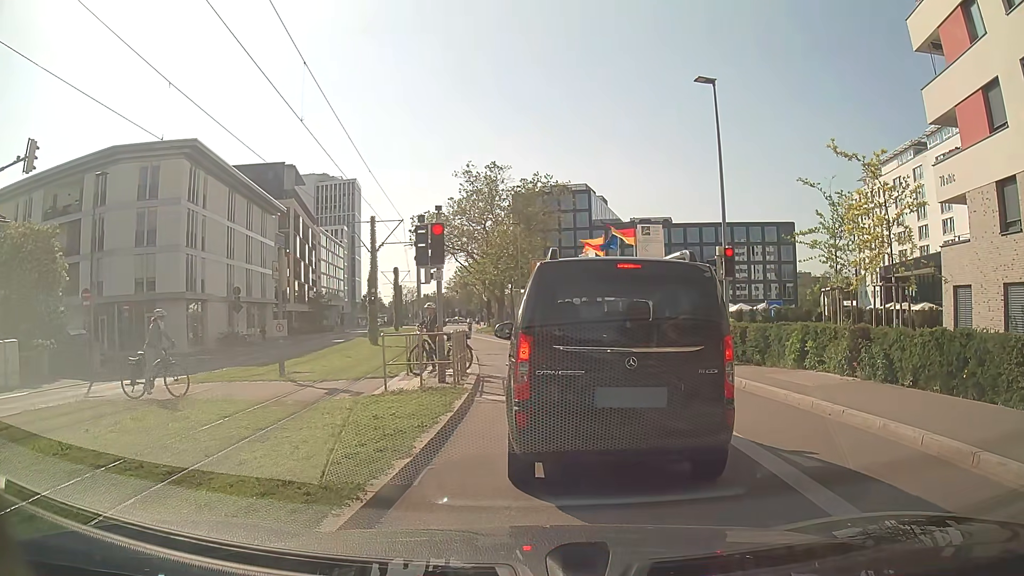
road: secondary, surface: asphalt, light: Day
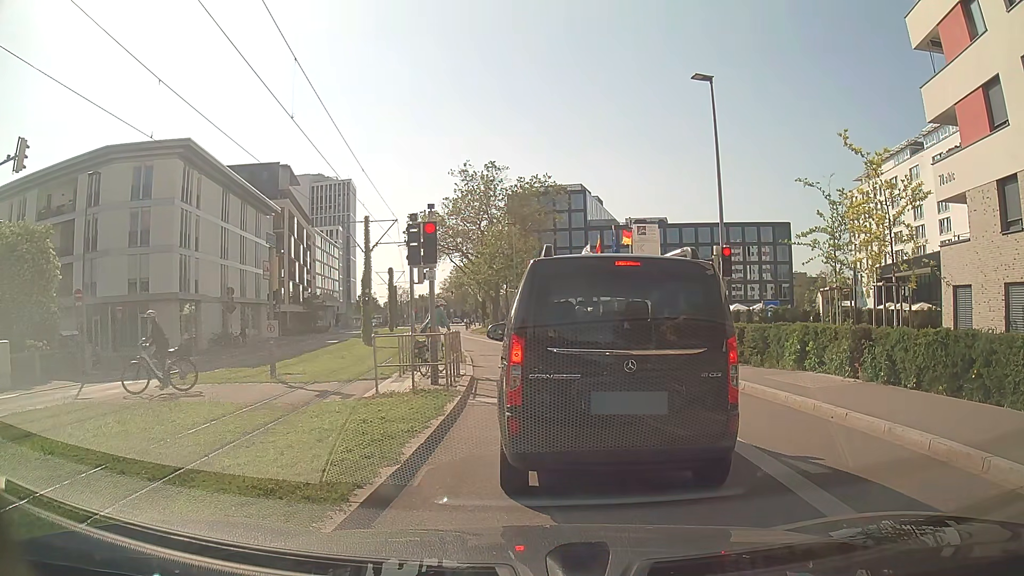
(0.0, +0.3) m; 0°
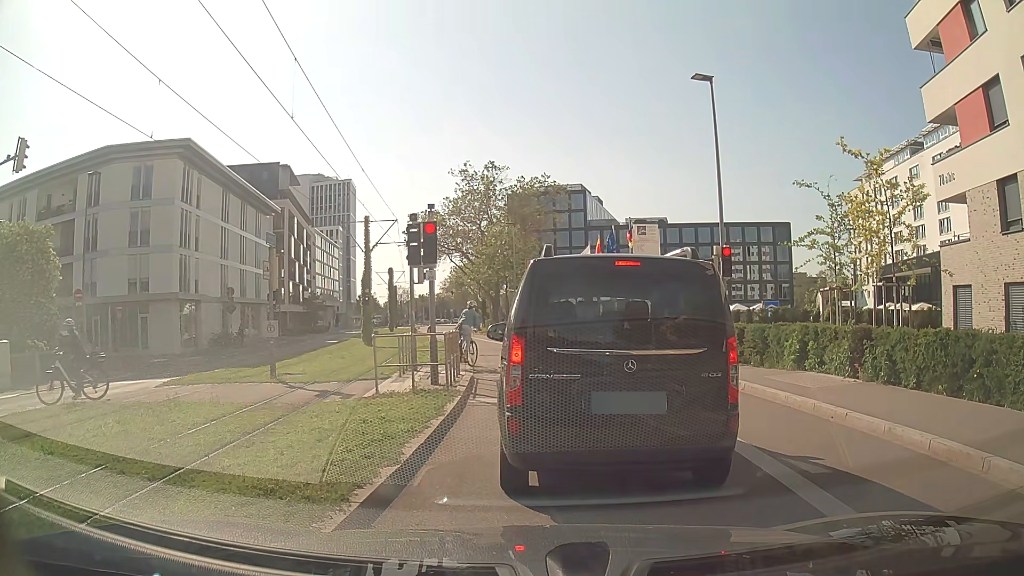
(0.0, 0.0) m; 0°
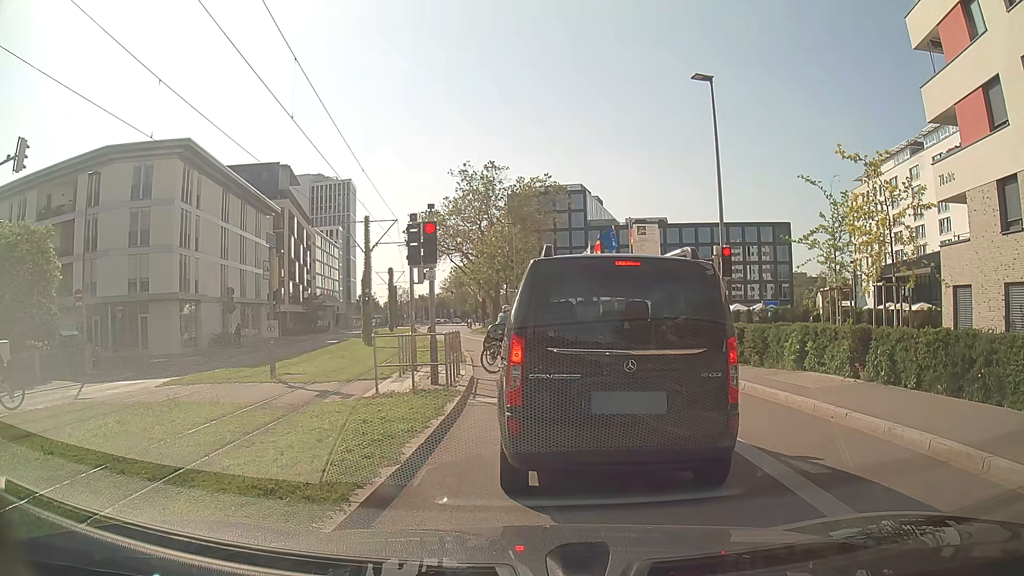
(0.0, 0.0) m; 0°
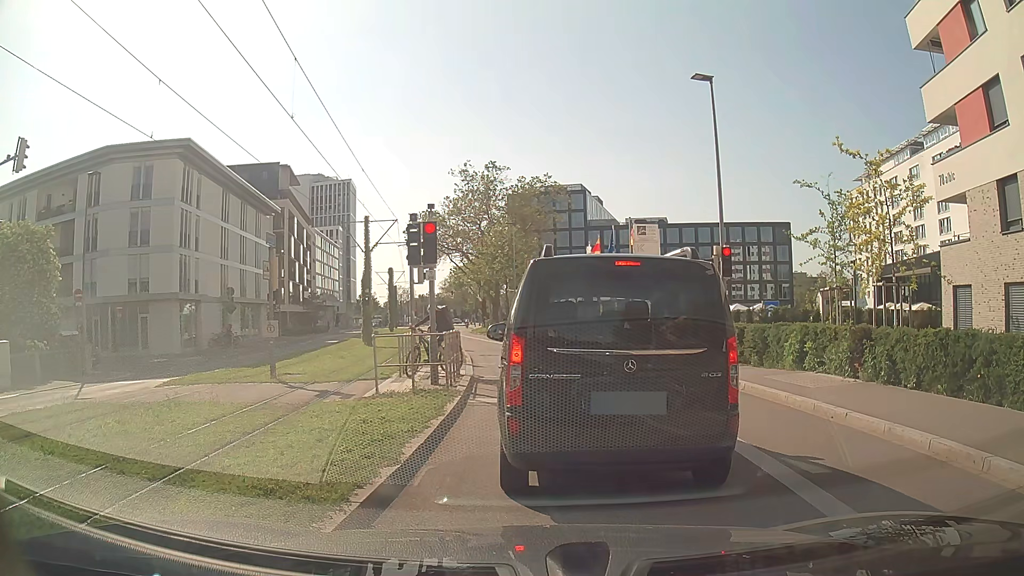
(0.0, 0.0) m; 0°
